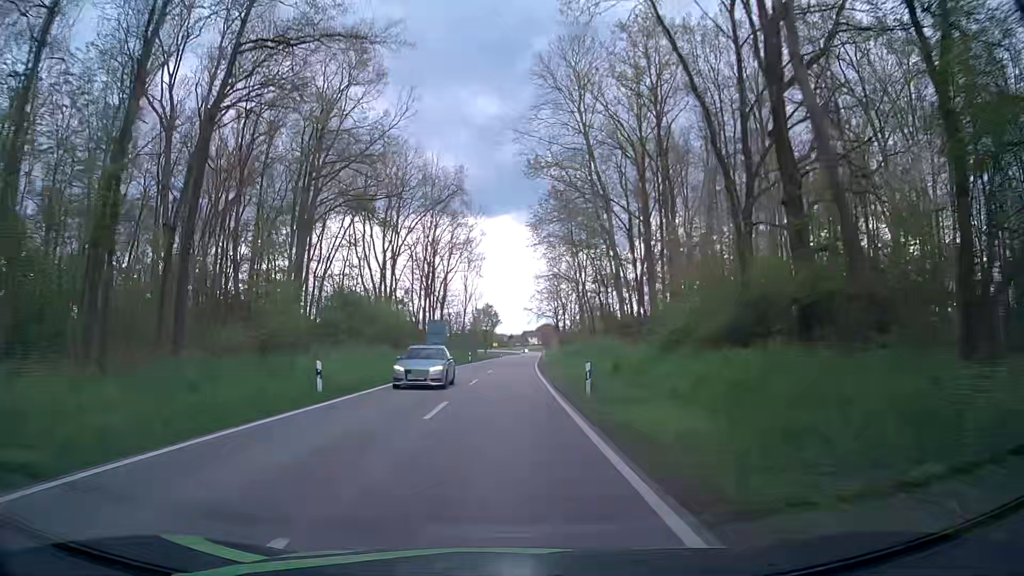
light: Day
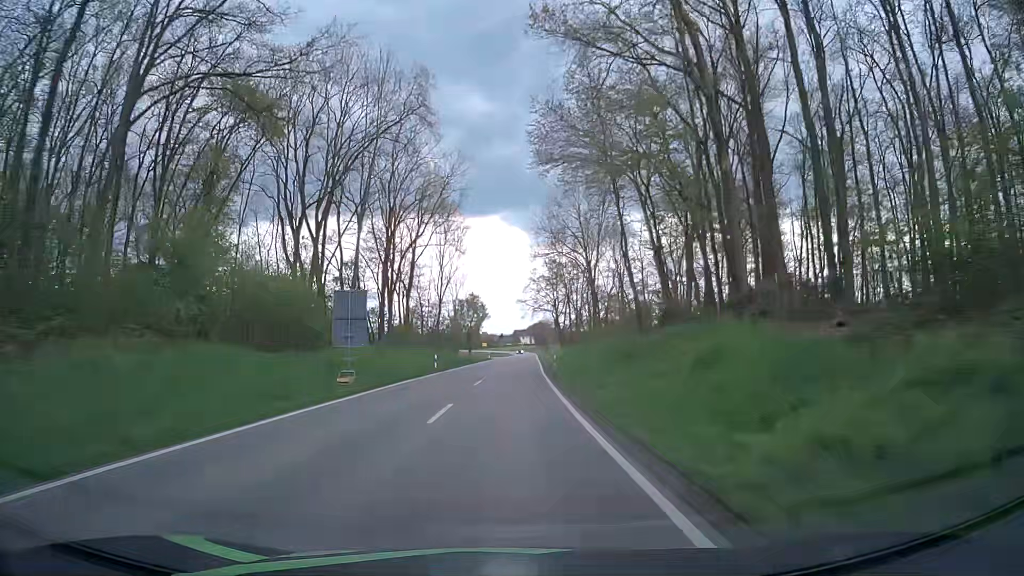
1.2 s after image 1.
(+0.1, +24.9) m; 0°
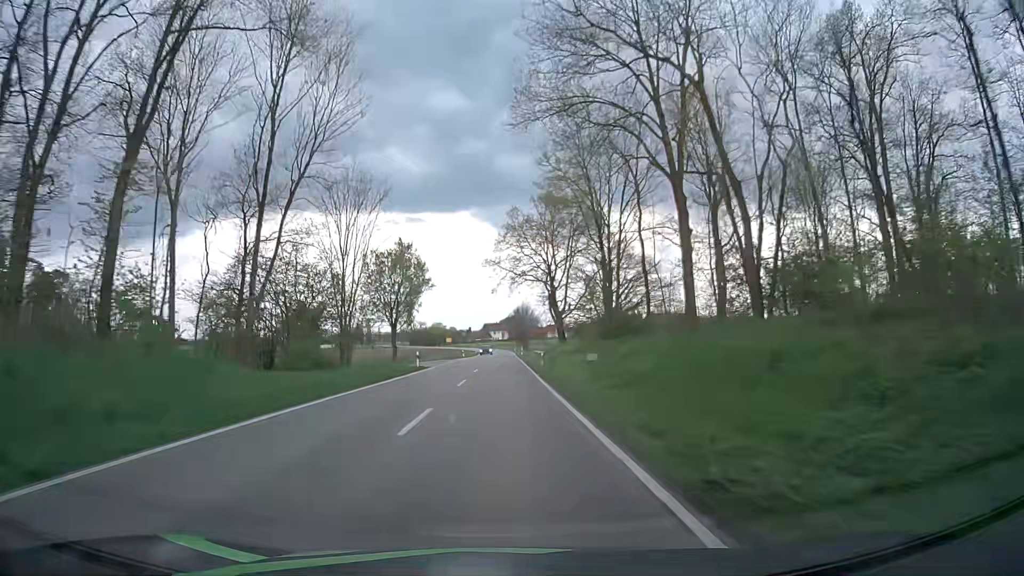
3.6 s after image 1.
(+1.2, +50.9) m; +3°
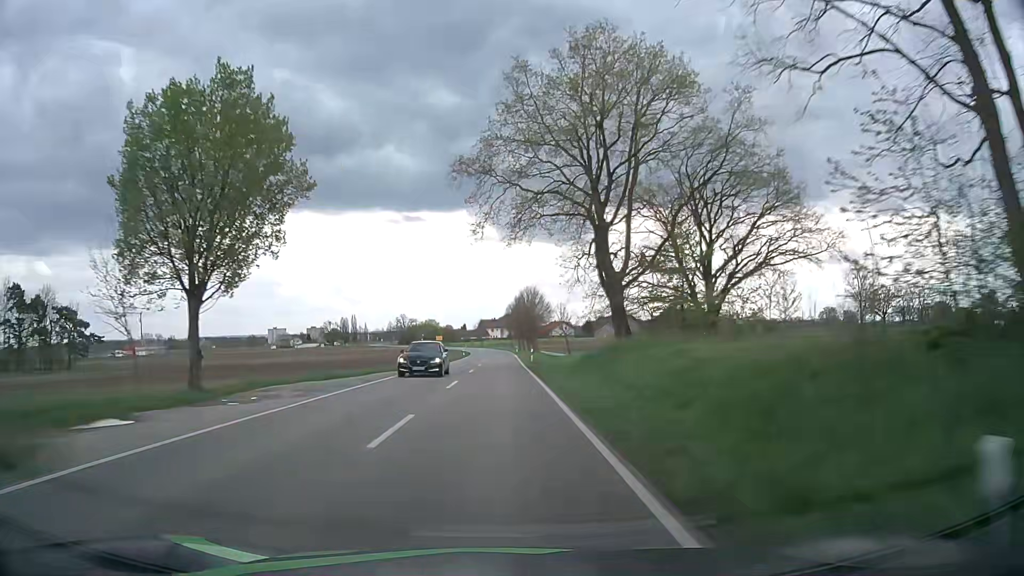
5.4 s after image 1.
(+0.1, +37.6) m; 0°
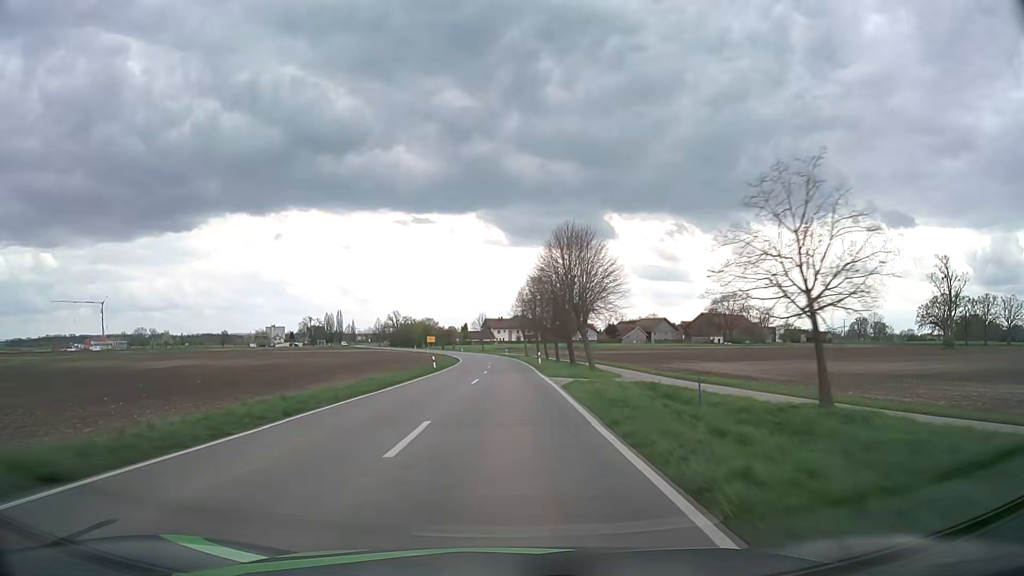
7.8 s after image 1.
(-0.5, +49.4) m; -1°
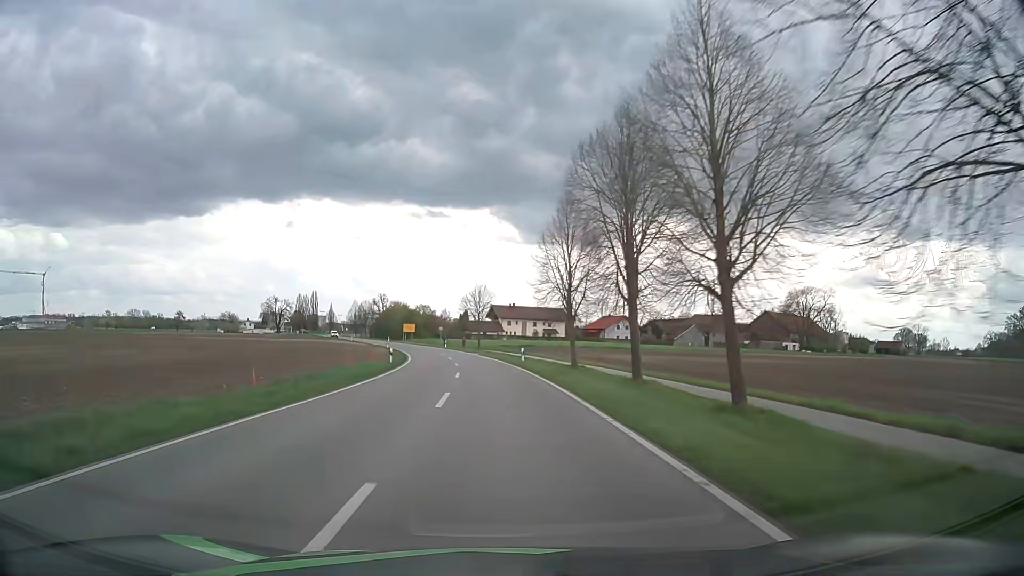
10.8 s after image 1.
(+0.1, +60.4) m; -1°
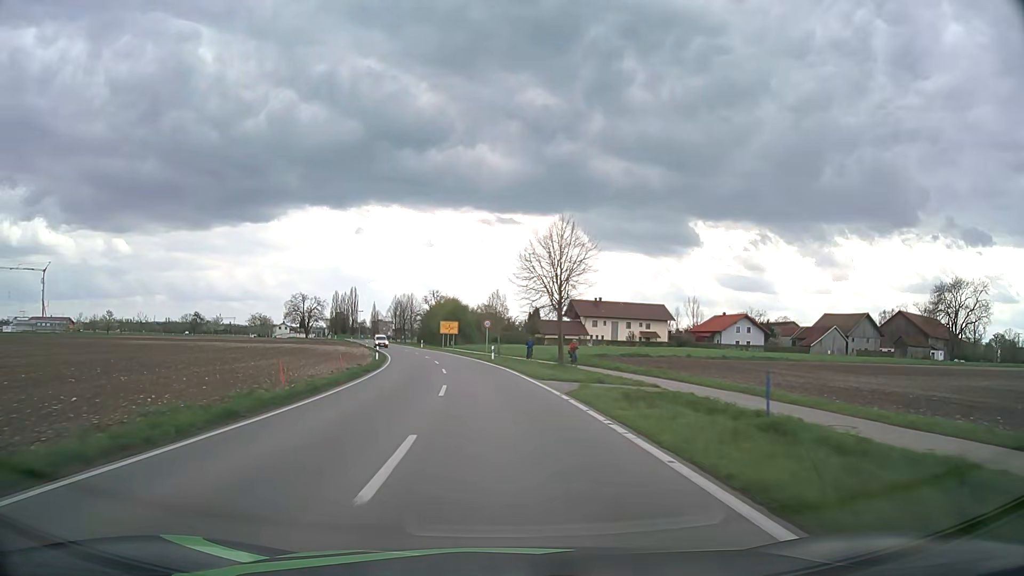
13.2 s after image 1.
(-2.0, +44.9) m; -6°
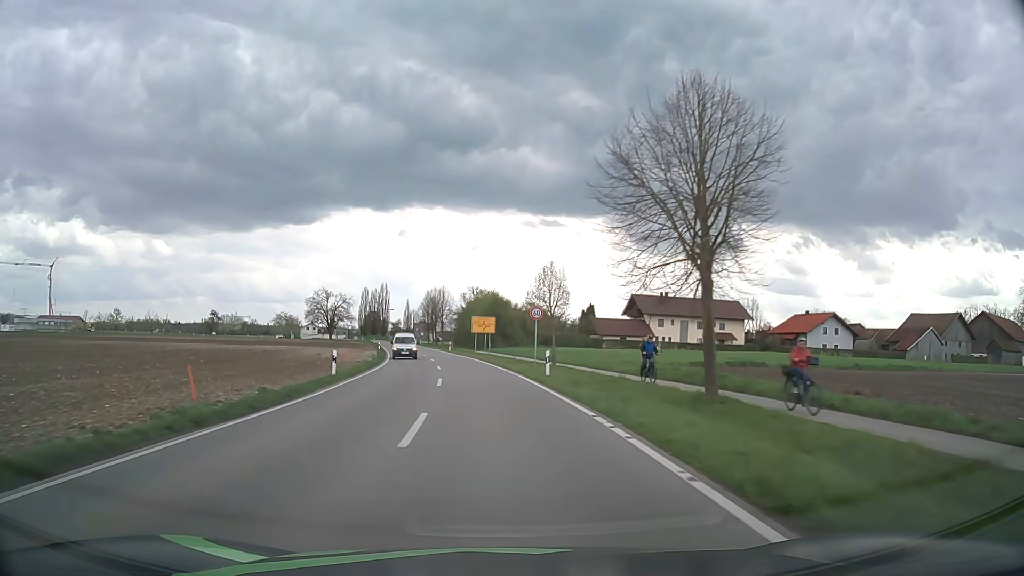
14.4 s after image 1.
(-0.8, +20.9) m; -4°
(0, +10) (-1, +20) (-2, +30) (-3, +40) (-4, +50) (-6, +60) (-8, +69) (-10, +79) (-12, +89) (-14, +99) m
